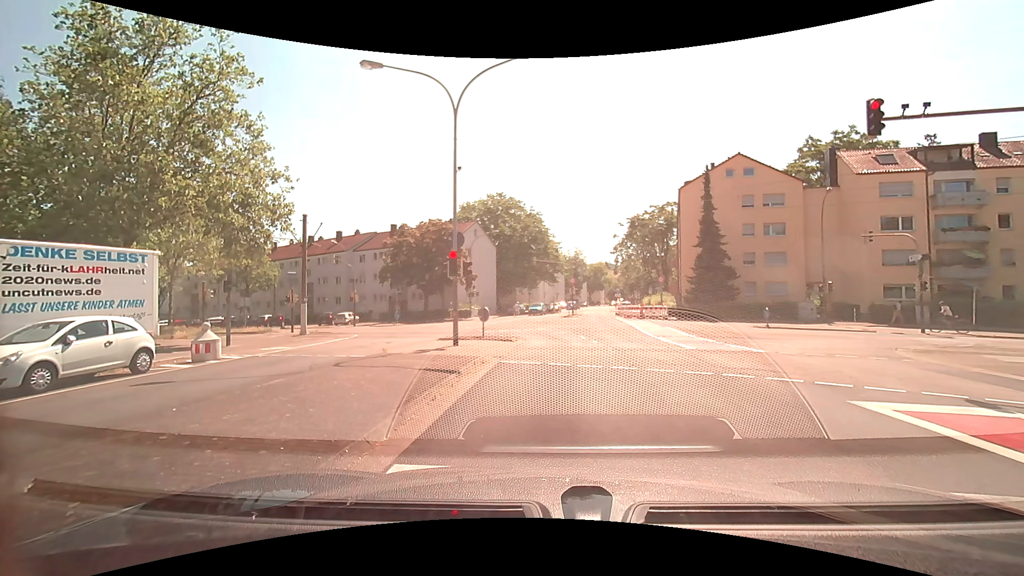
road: tertiary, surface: asphalt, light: Day
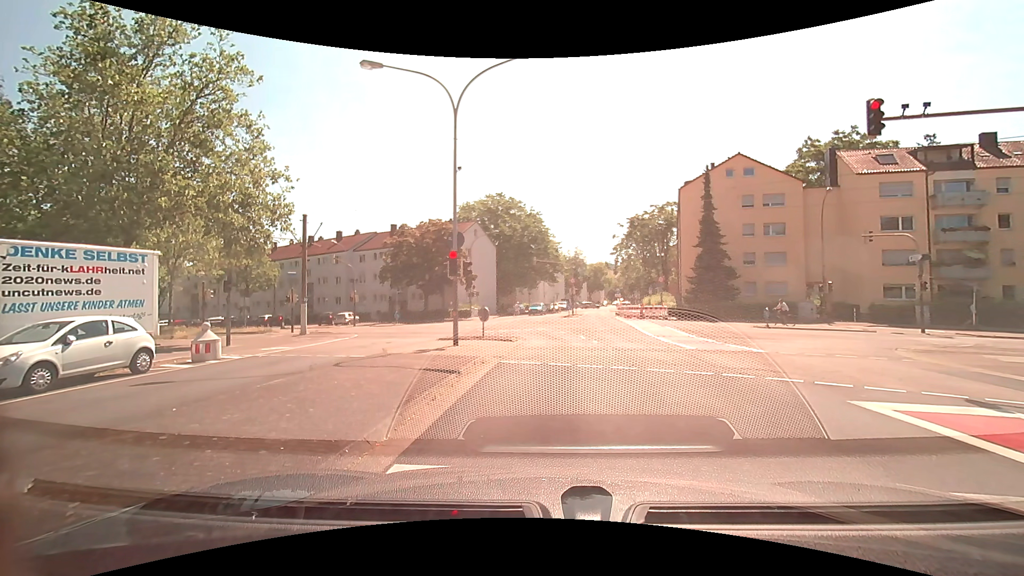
(0.0, 0.0) m; 0°
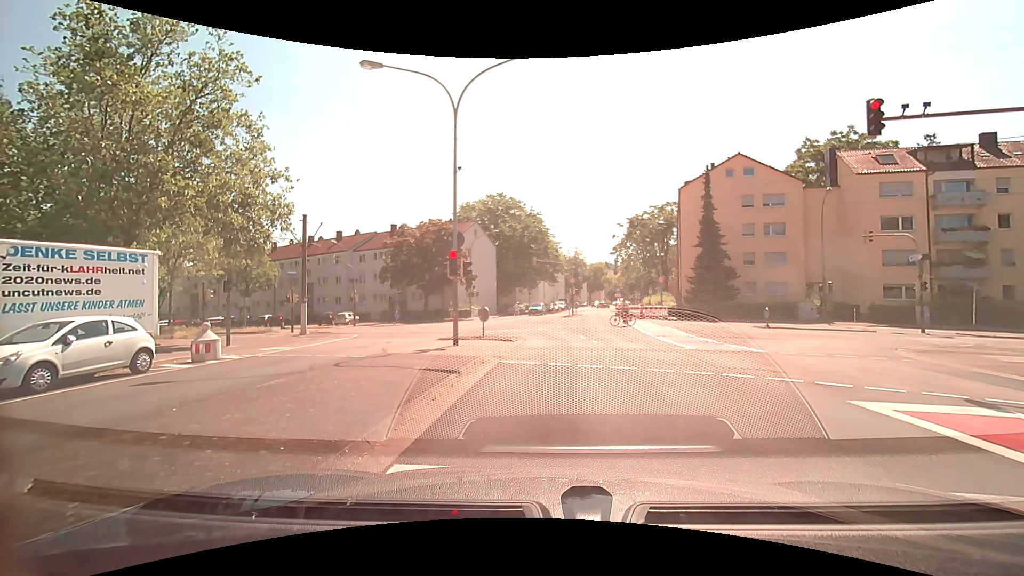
(0.0, 0.0) m; 0°
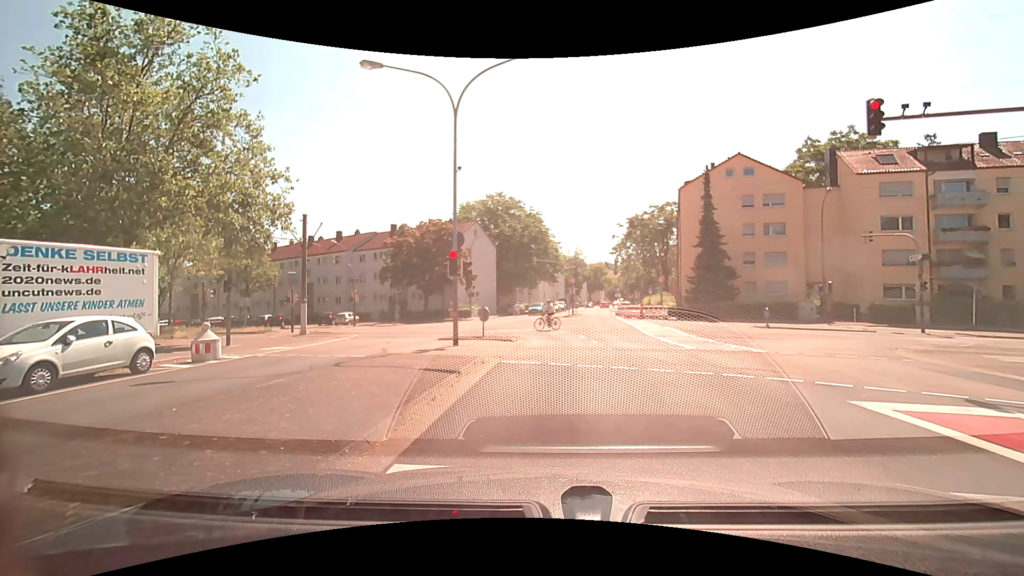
(0.0, 0.0) m; 0°
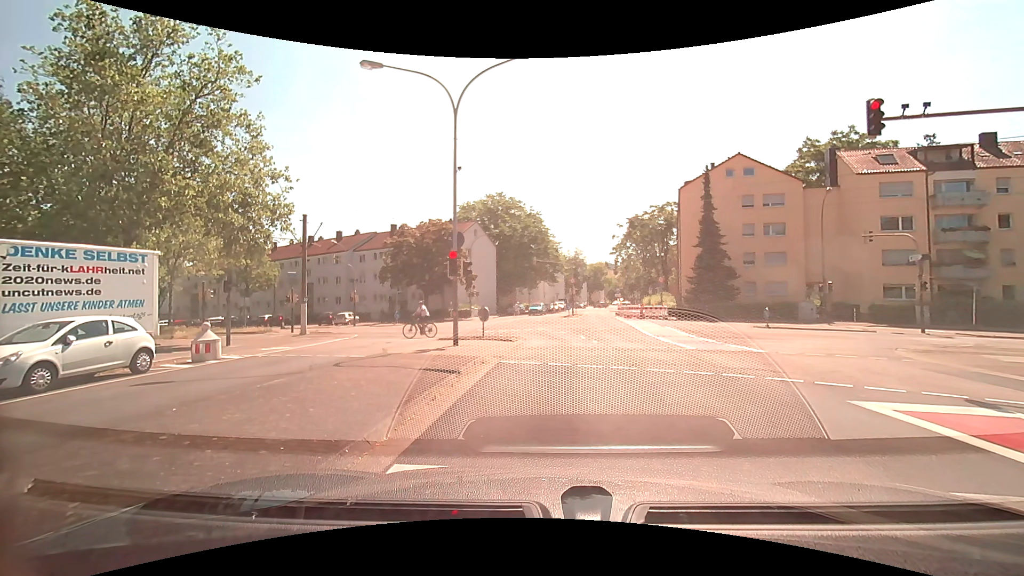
(0.0, 0.0) m; 0°
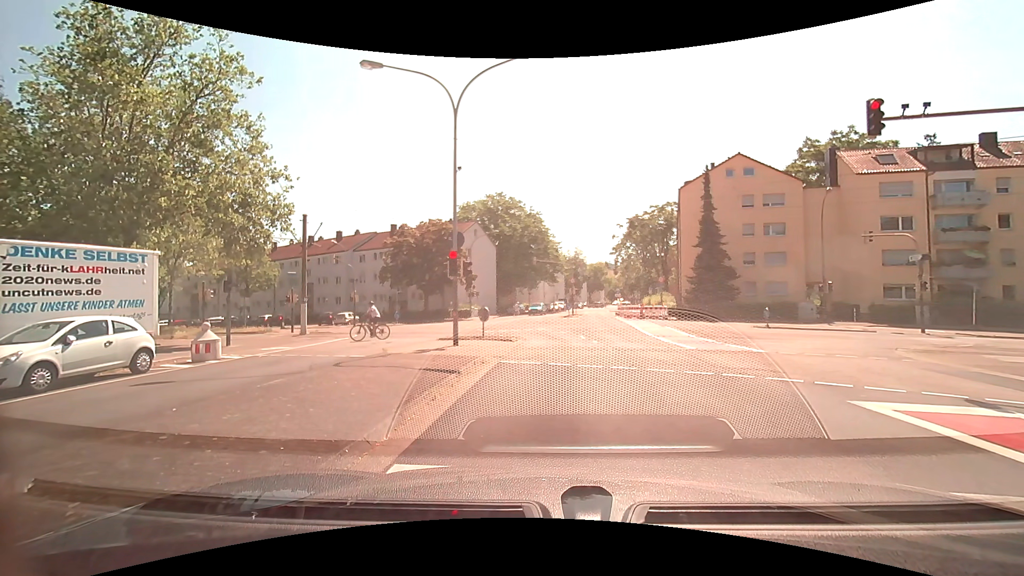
(0.0, 0.0) m; 0°
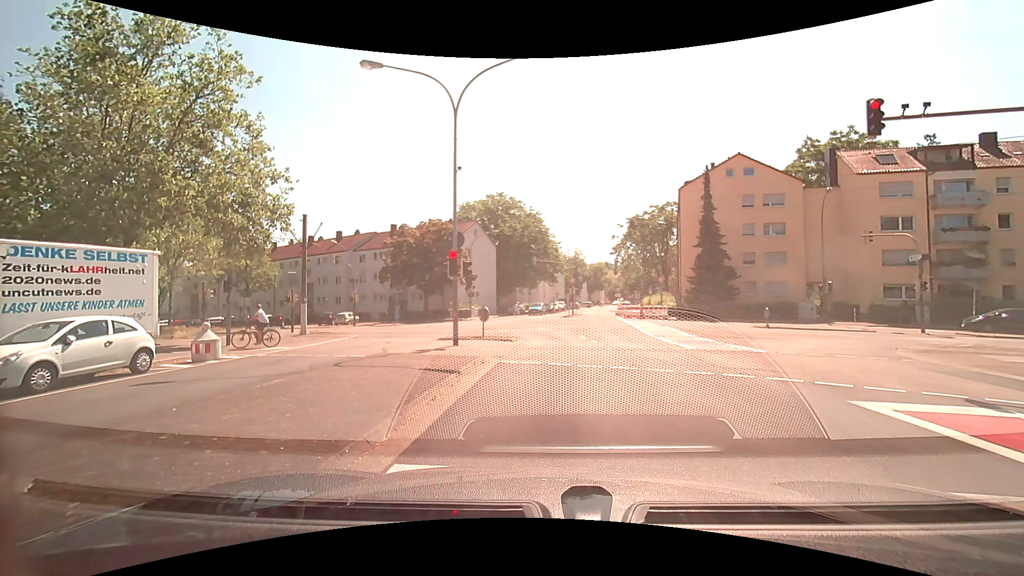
(0.0, 0.0) m; 0°
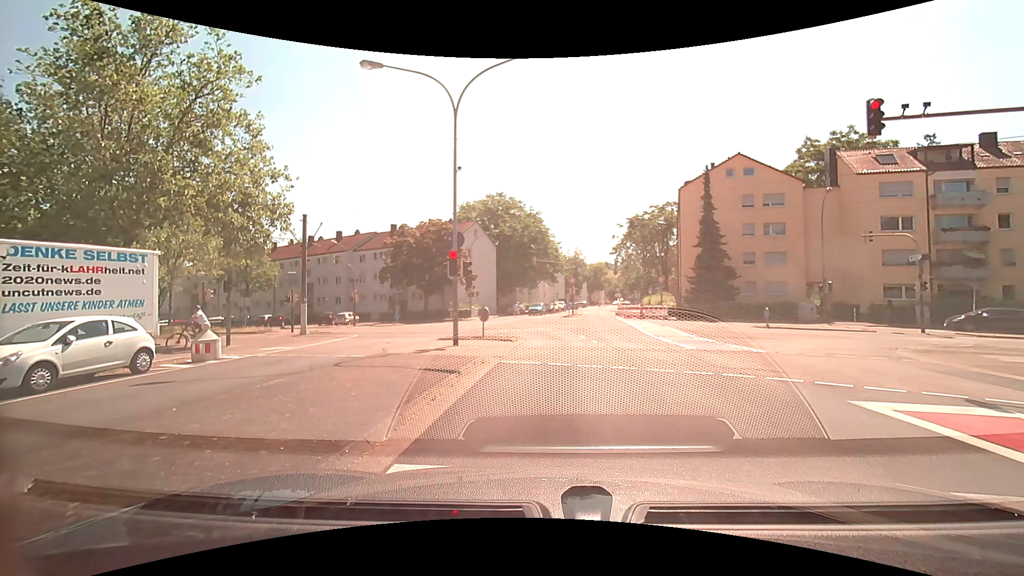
(0.0, 0.0) m; 0°
